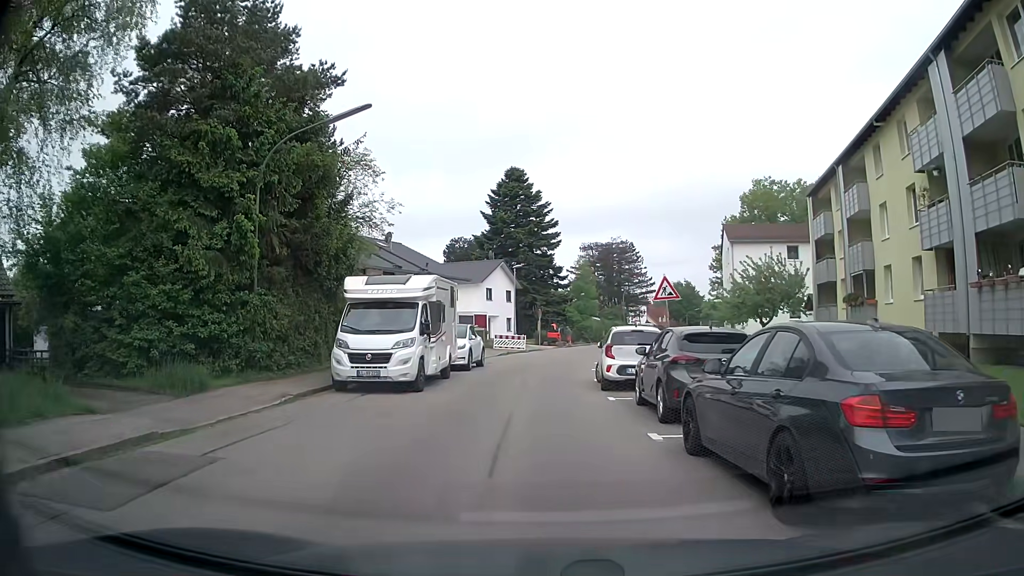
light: Day
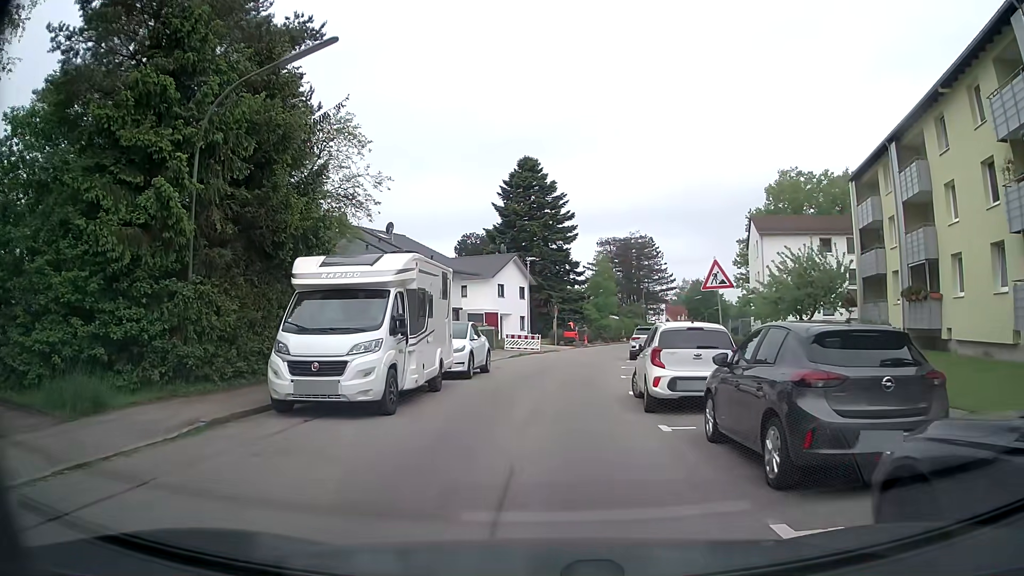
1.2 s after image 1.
(-0.1, +4.5) m; -1°
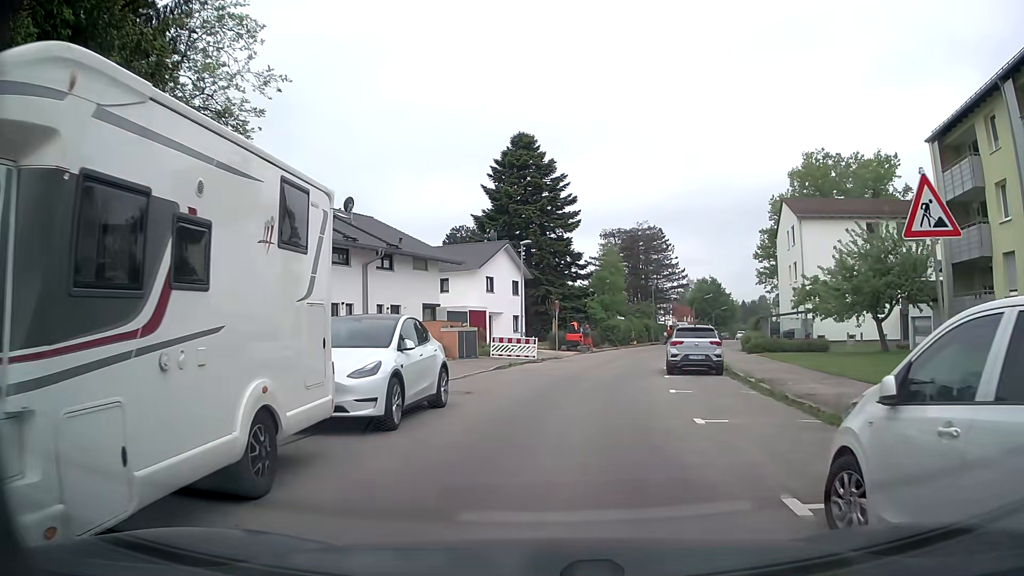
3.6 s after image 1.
(-0.2, +9.6) m; 0°
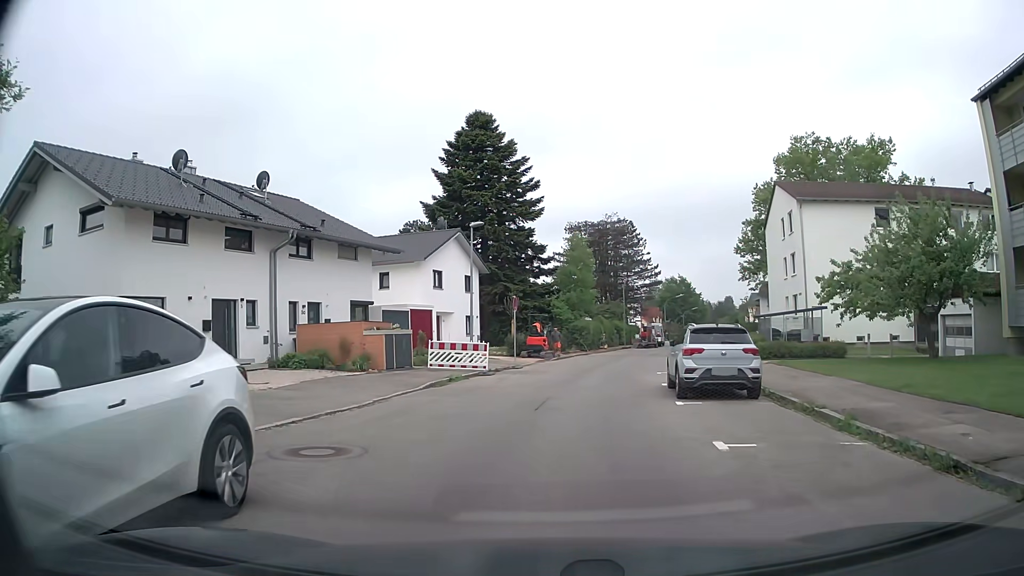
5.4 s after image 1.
(+0.1, +7.2) m; +2°
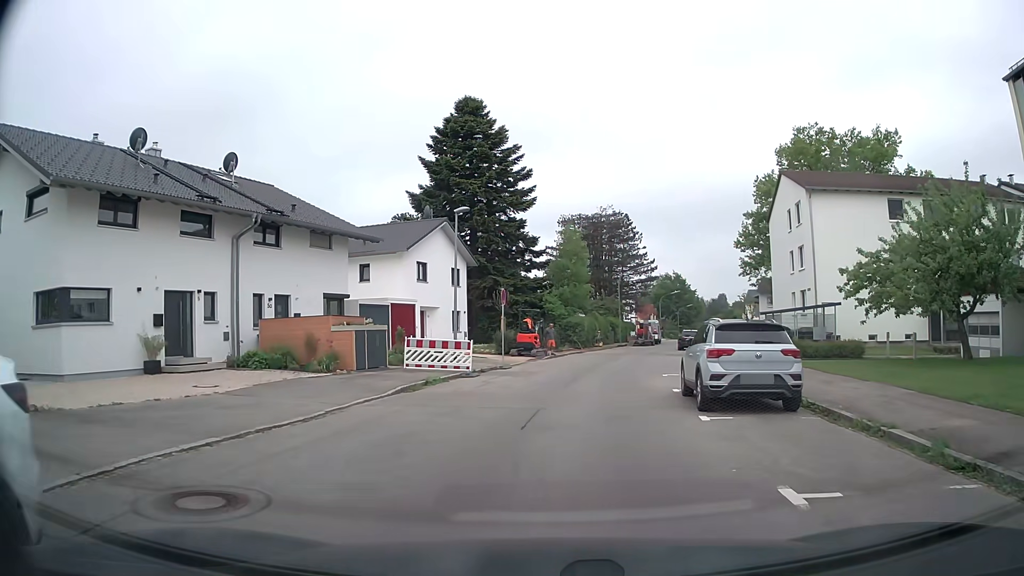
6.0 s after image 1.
(0.0, +2.8) m; +1°
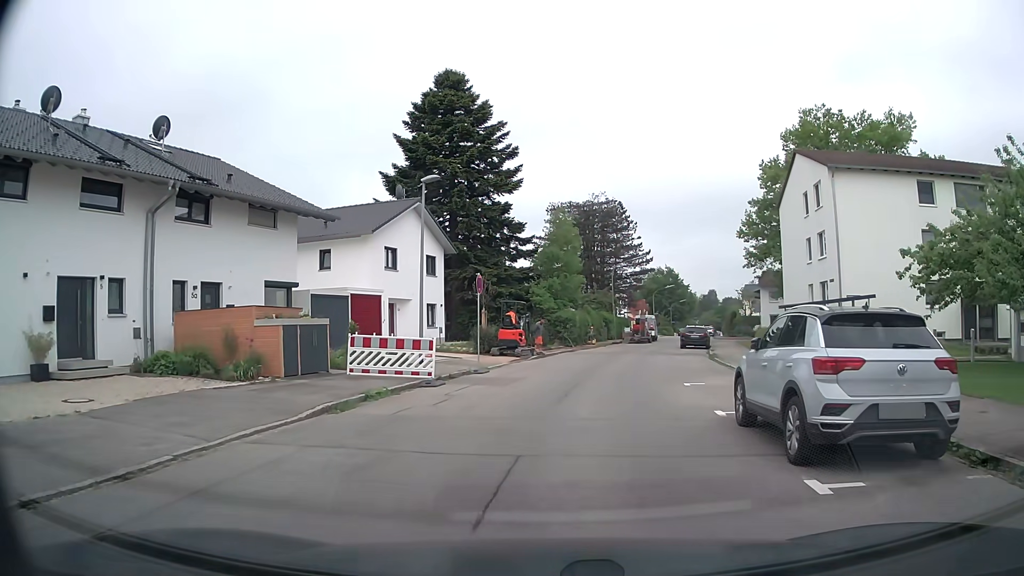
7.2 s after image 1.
(0.0, +4.8) m; +1°
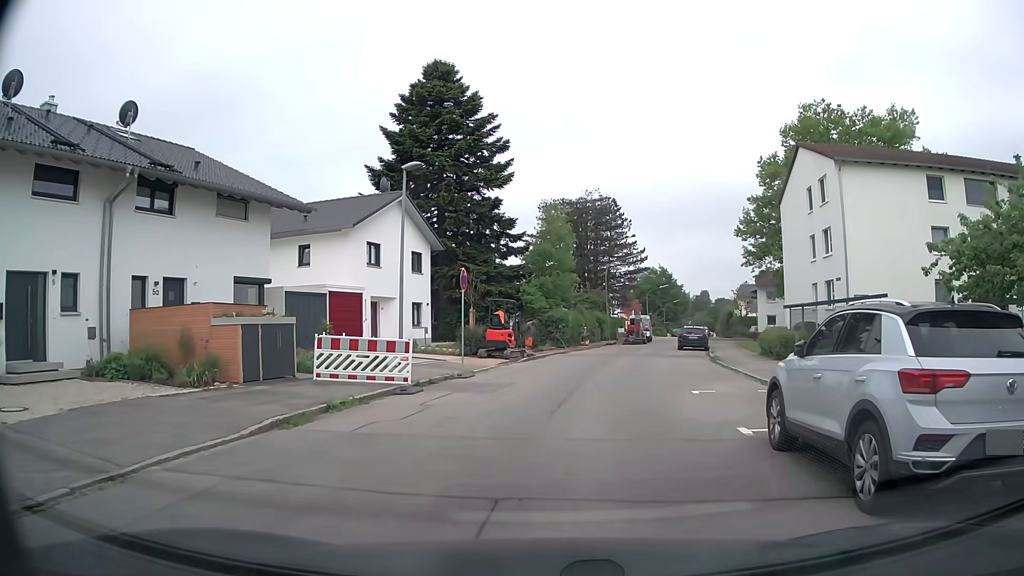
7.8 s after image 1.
(0.0, +1.8) m; 0°
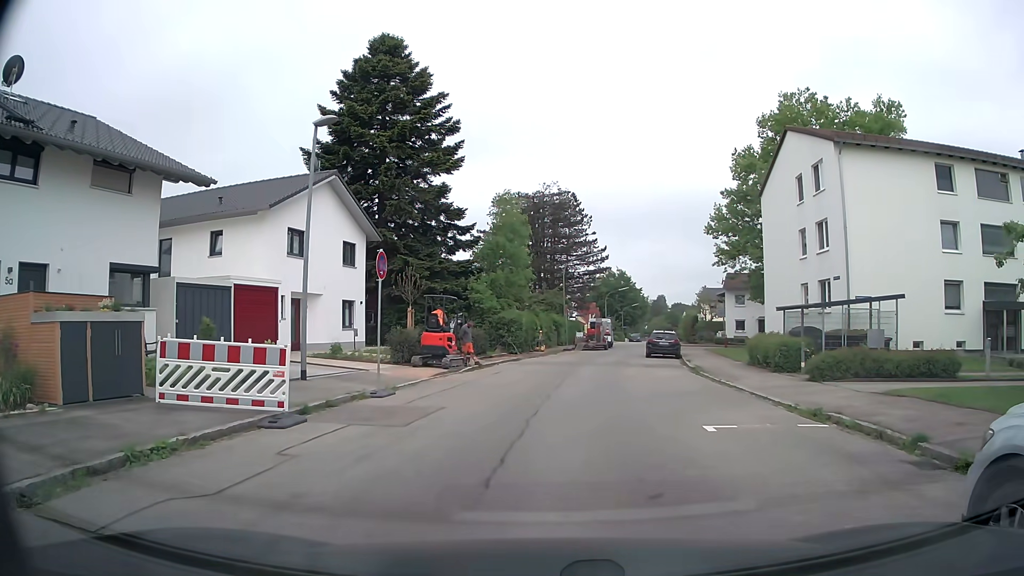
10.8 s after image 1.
(+0.1, +4.7) m; +2°
